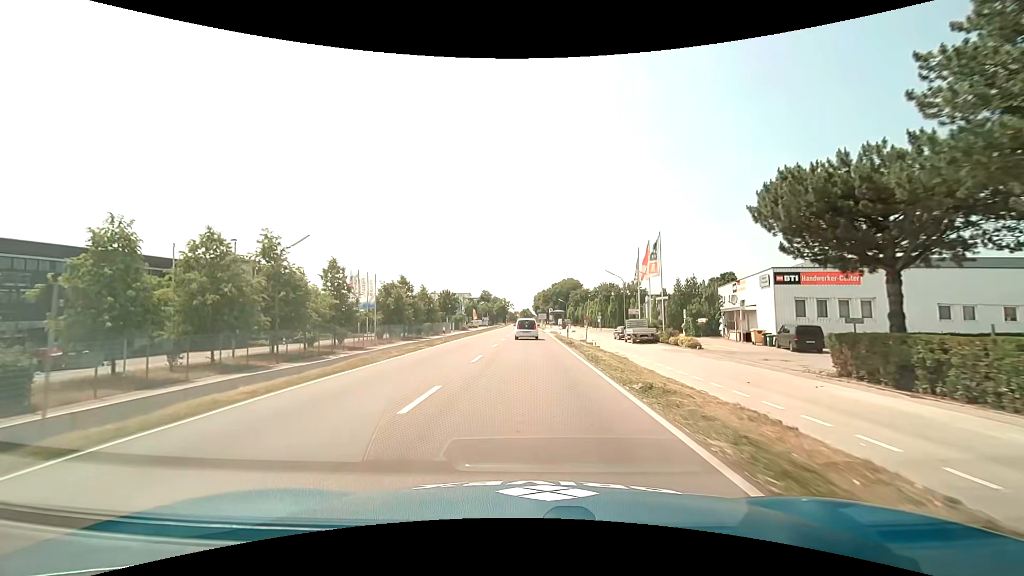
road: primary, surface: asphalt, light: Day
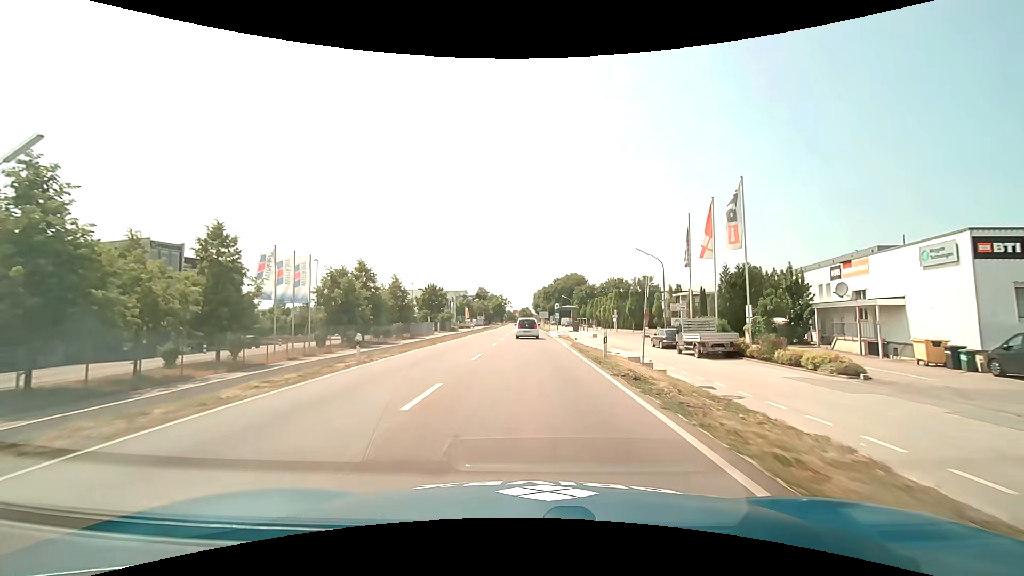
(+0.1, +17.9) m; 0°
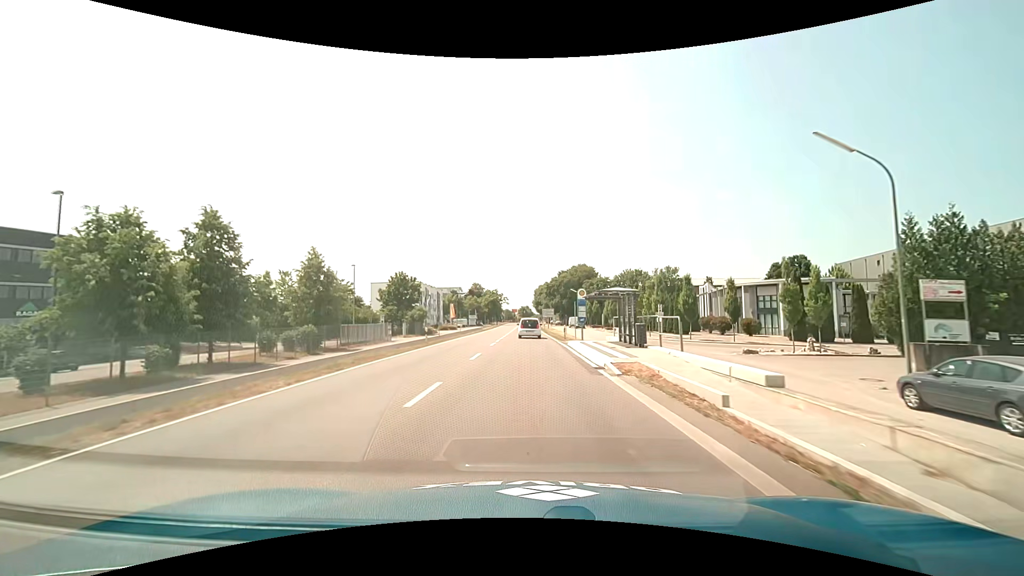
(0.0, +26.7) m; 0°
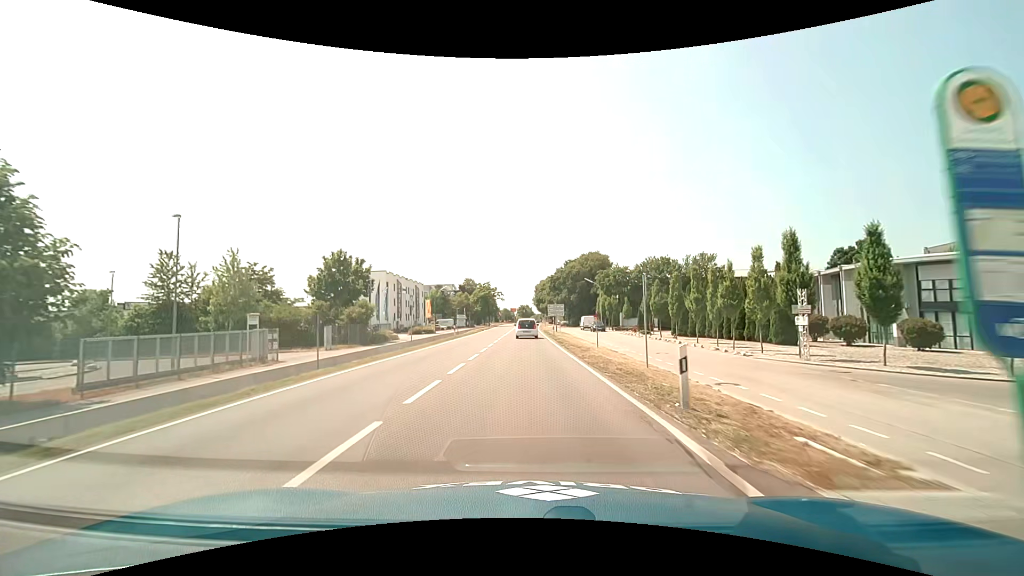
(0.0, +26.6) m; 0°
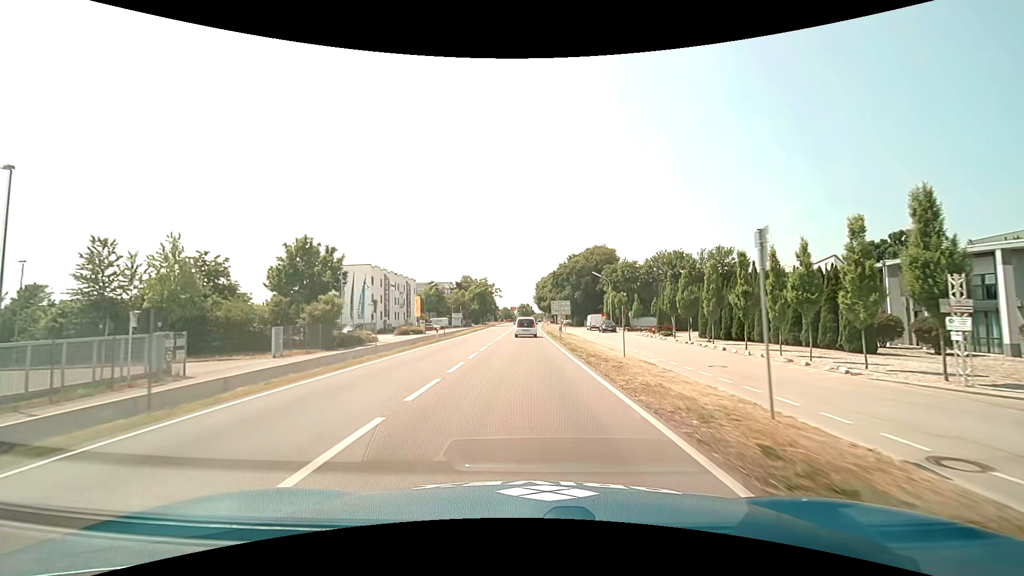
(0.0, +8.8) m; 0°
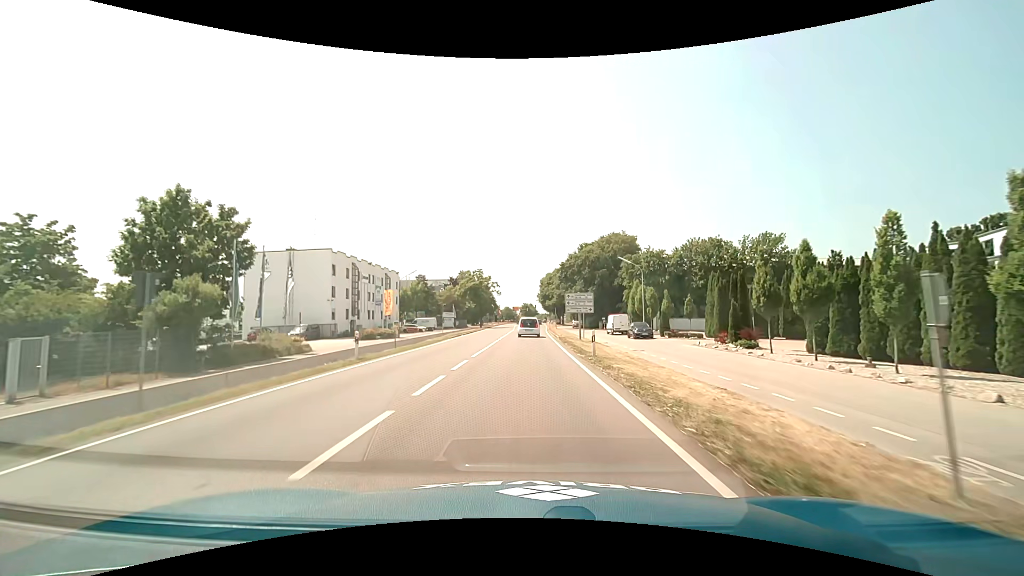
(-0.1, +17.6) m; 0°
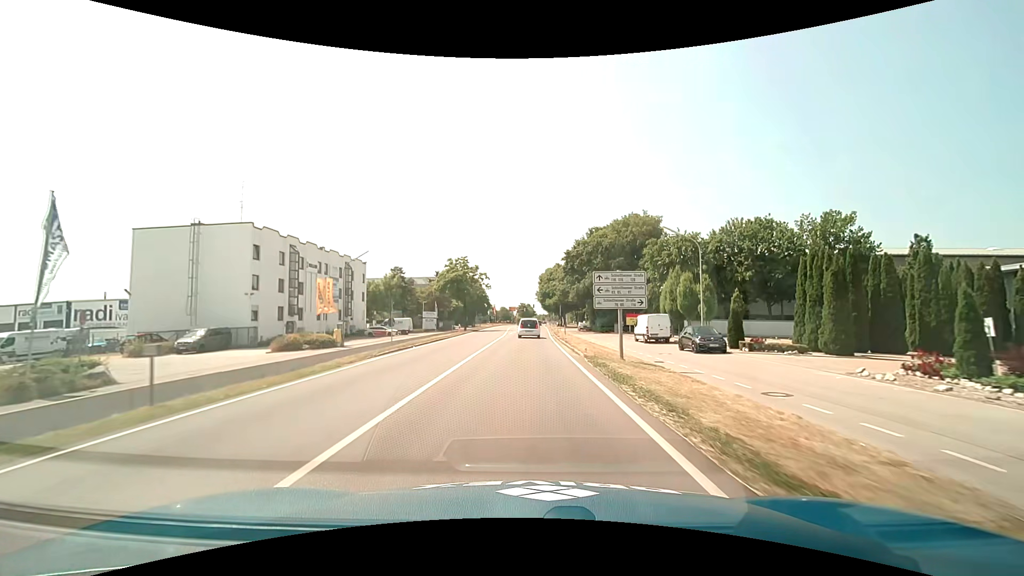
(0.0, +17.7) m; 0°
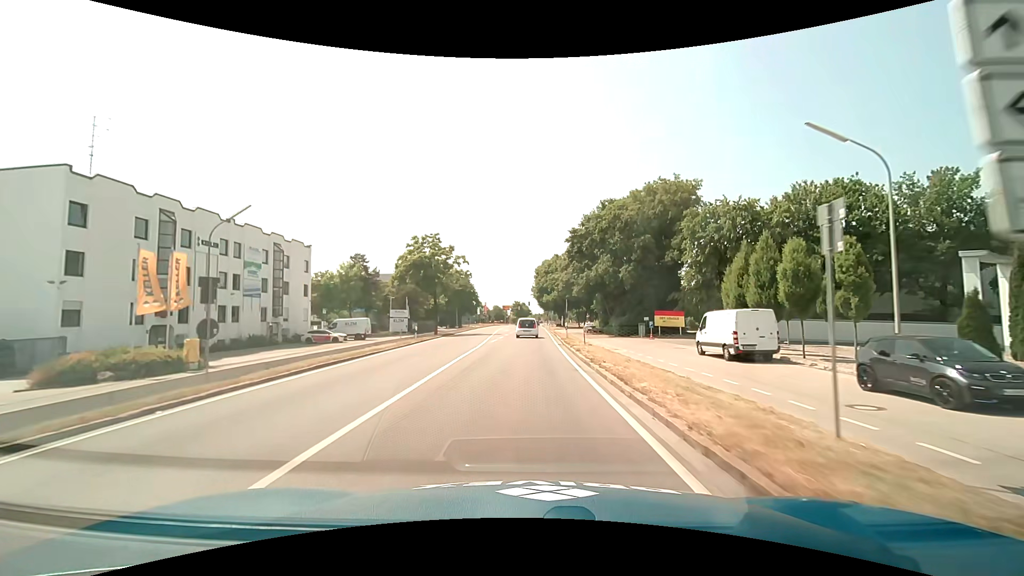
(+0.1, +17.9) m; 0°
(0, +10) (0, +20) (0, +30) (0, +40) (0, +50) (0, +60) (0, +70) (0, +80) (+1, +90) (+1, +100) m
